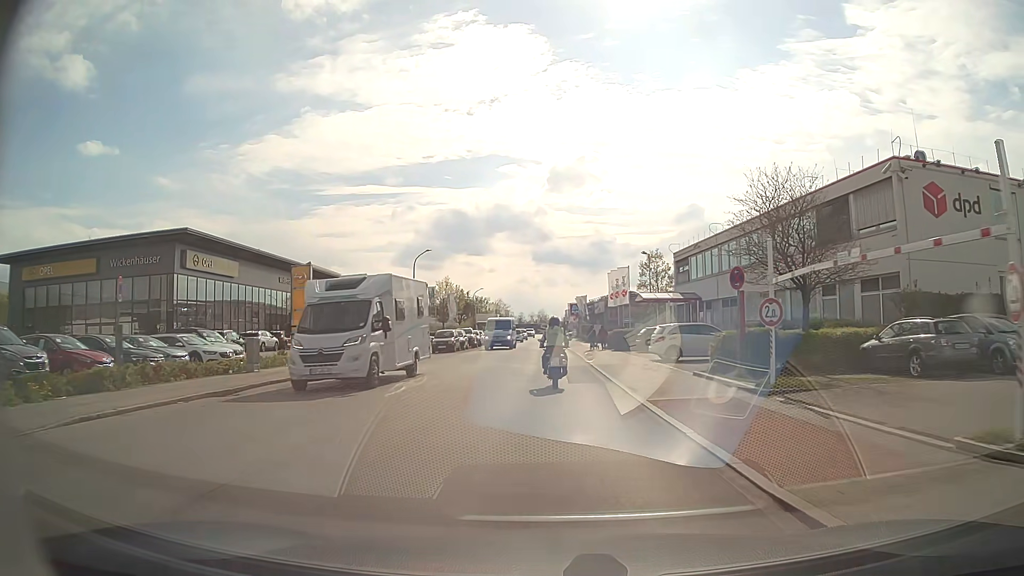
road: residential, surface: asphalt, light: Day
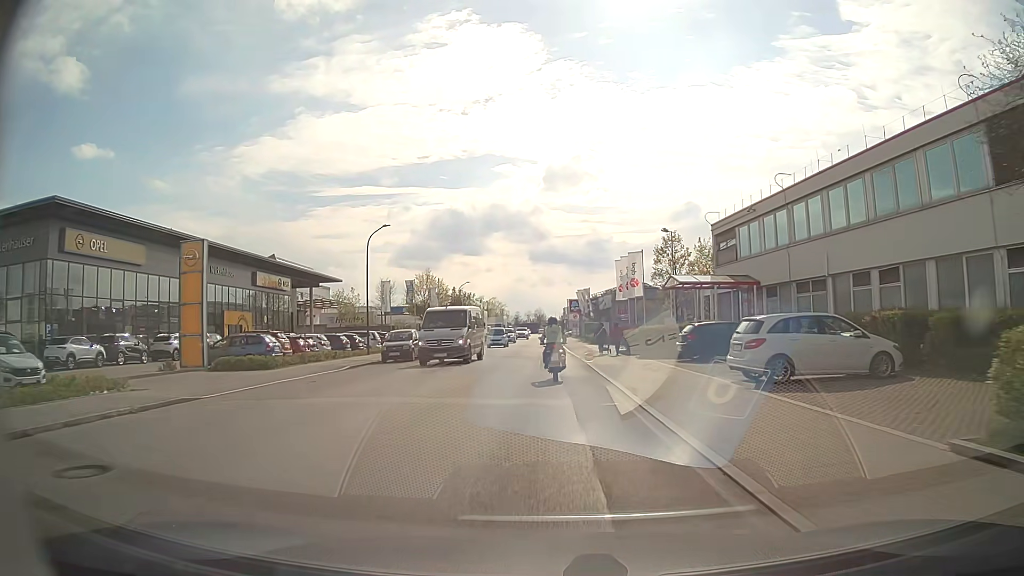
(0.0, +13.2) m; 0°
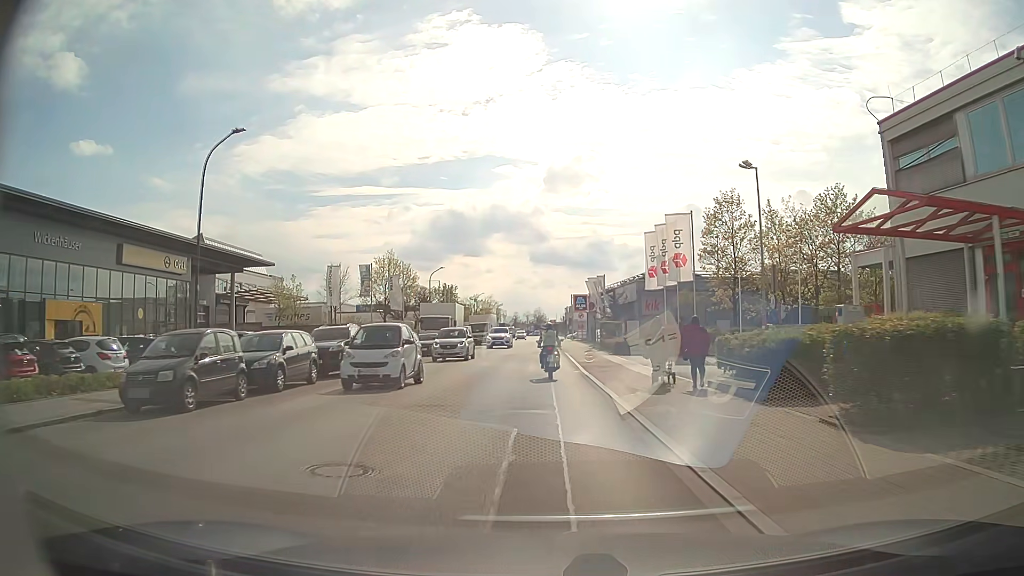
(0.0, +21.0) m; 0°
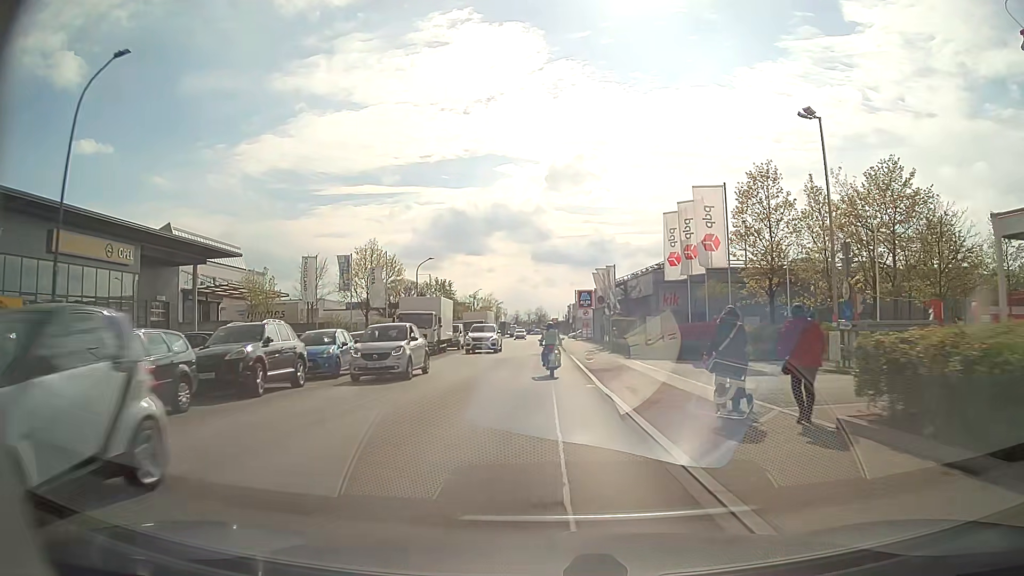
(0.0, +7.4) m; 0°
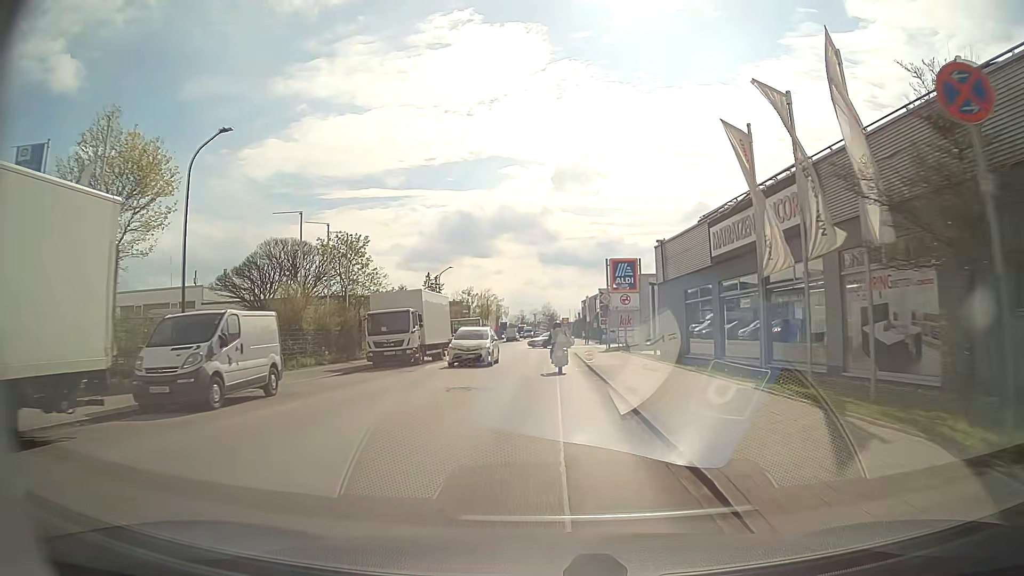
(-0.4, +39.0) m; -2°
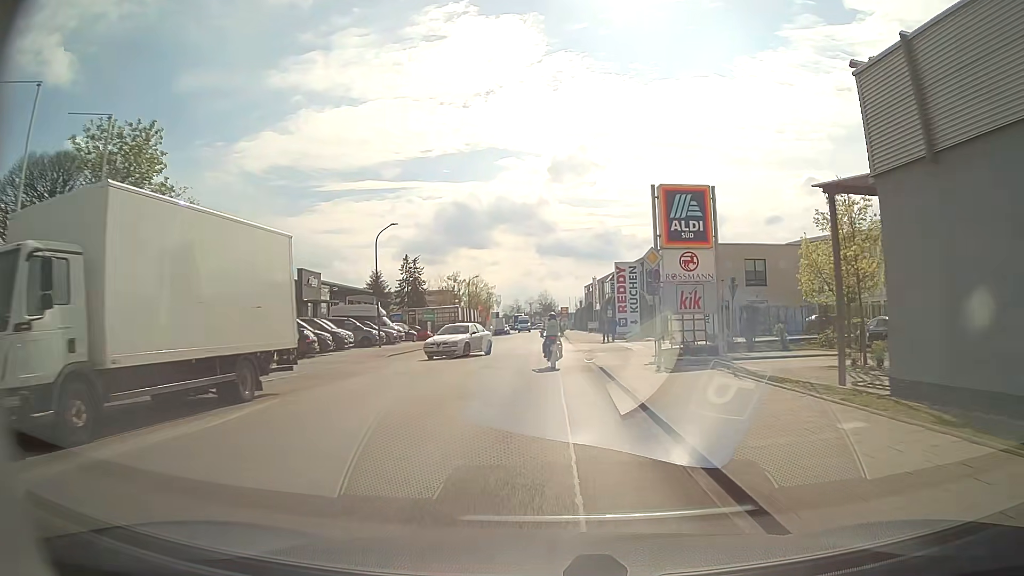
(+0.3, +23.4) m; +1°
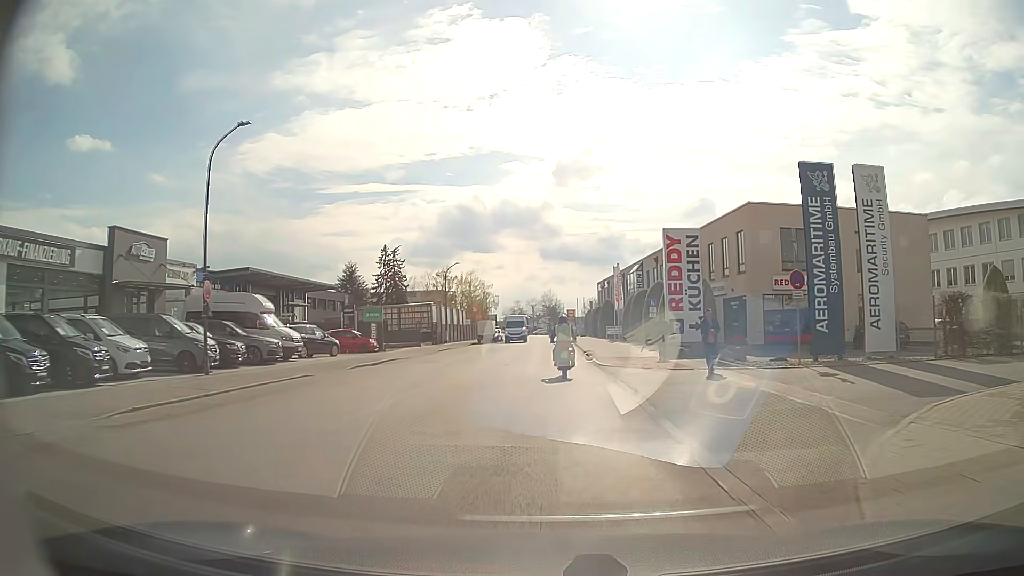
(-0.3, +23.1) m; 0°
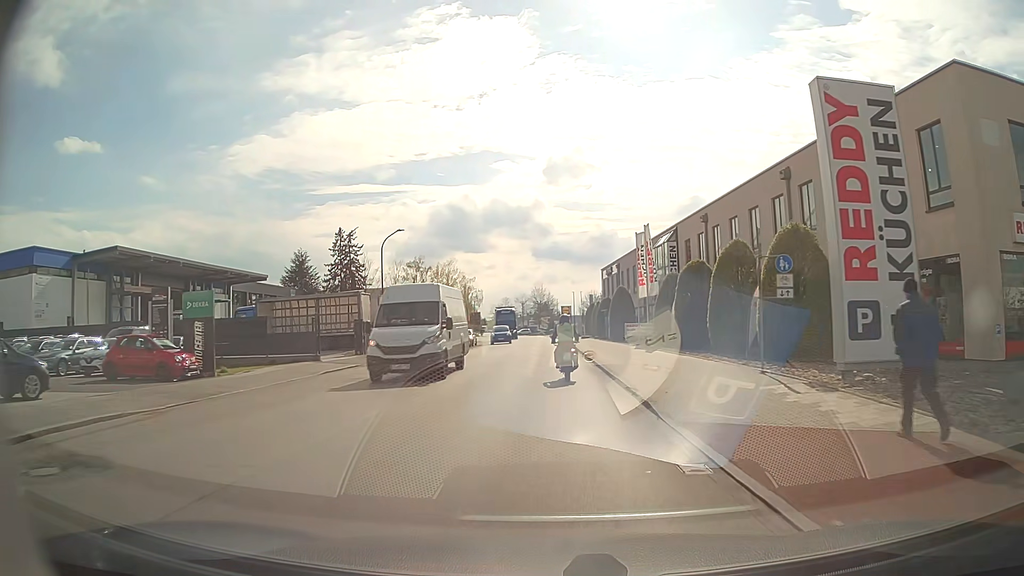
(+0.1, +22.7) m; 0°
(0, +10) (0, +20) (0, +30) (0, +40) (0, +50) (0, +60) (0, +70) (-1, +80) (-1, +90) (-2, +100) m
